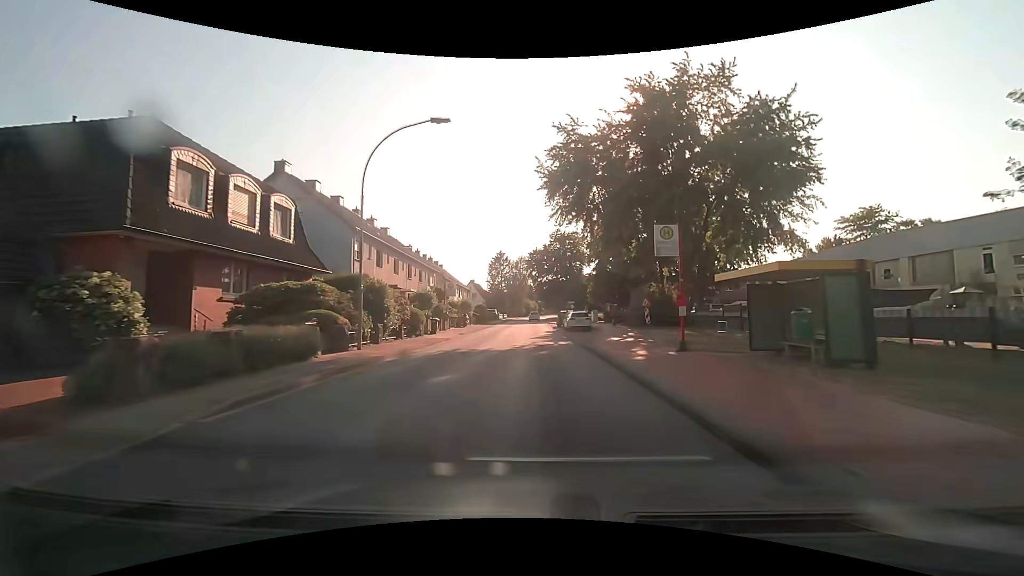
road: secondary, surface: asphalt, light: Day
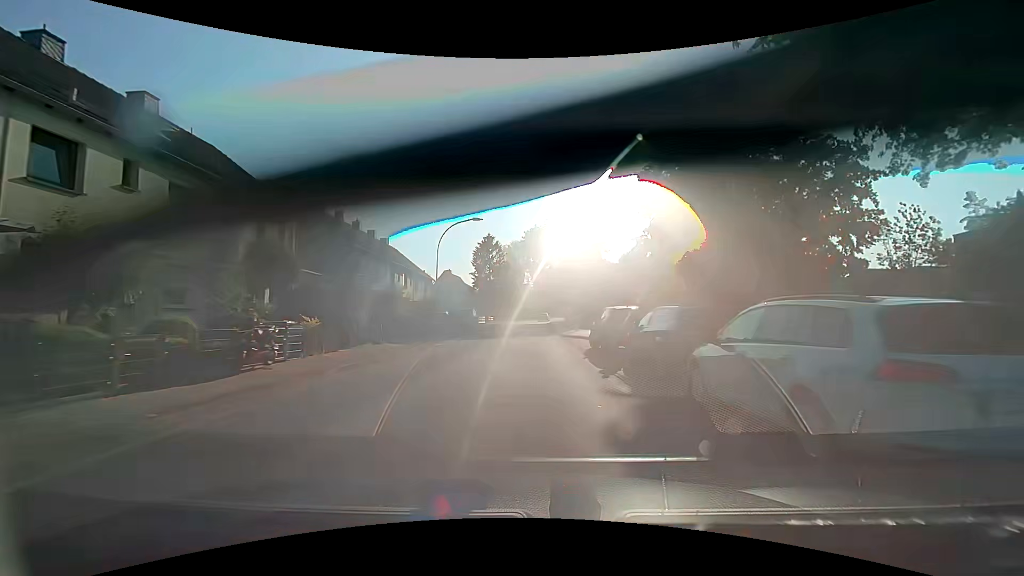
(0.0, +32.8) m; 0°
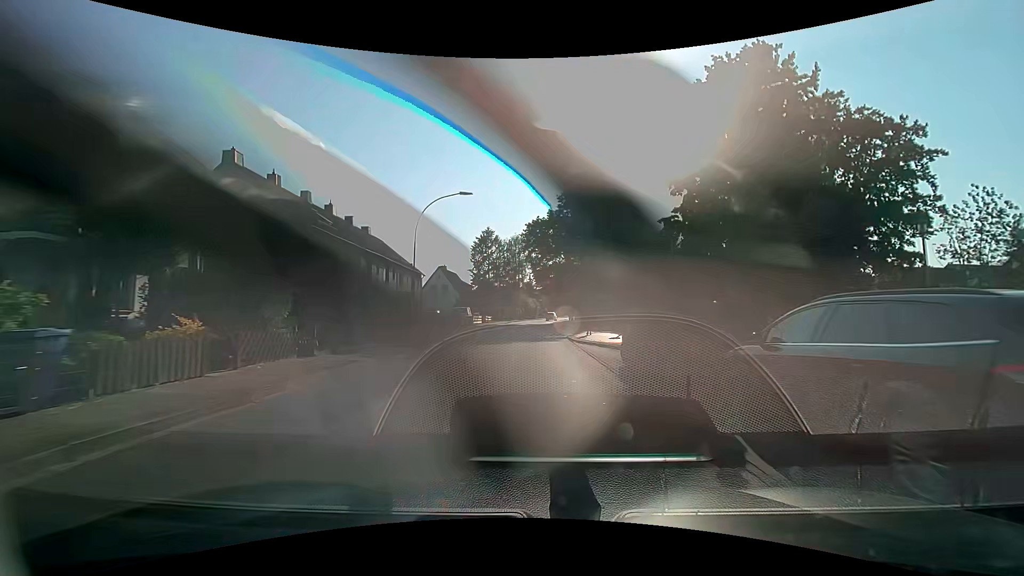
(0.0, +6.8) m; 0°
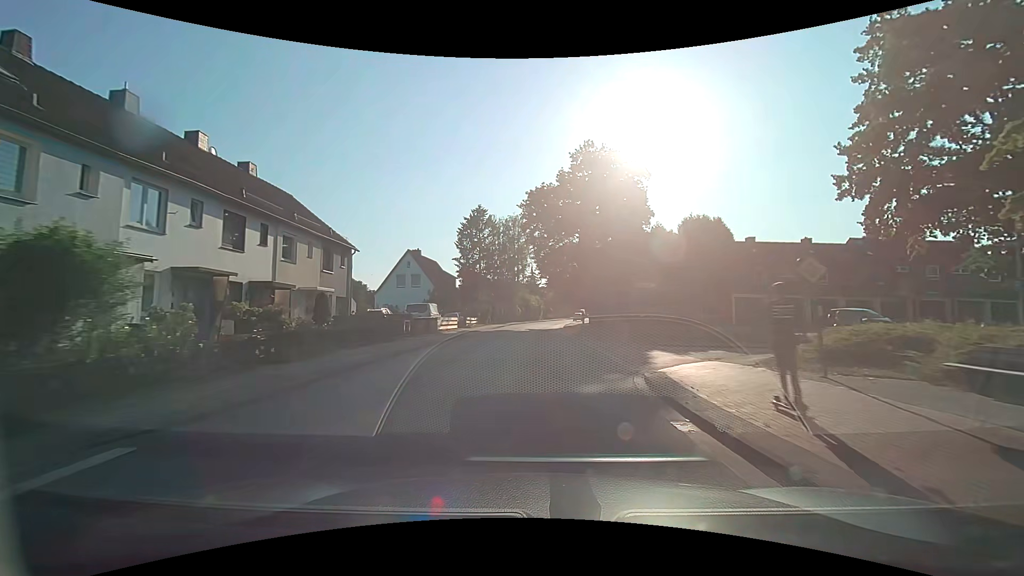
(-0.2, +21.1) m; 0°
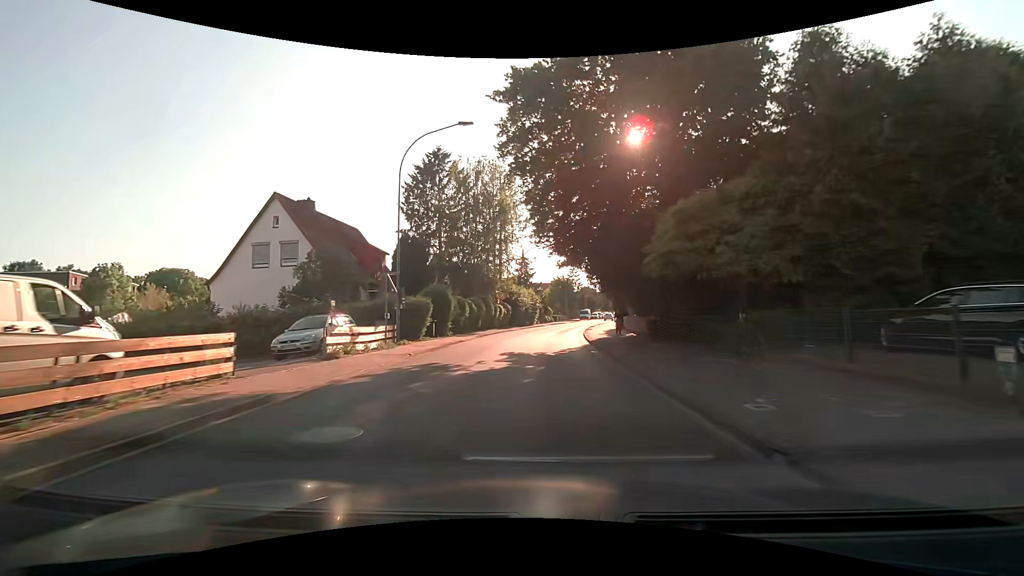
(+0.1, +29.0) m; +1°
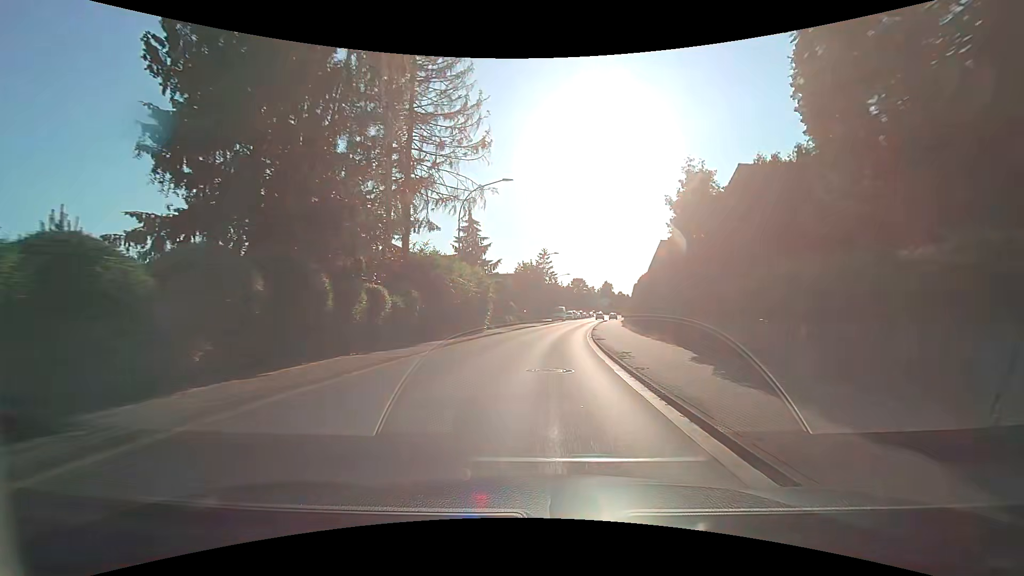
(+0.8, +28.5) m; +5°
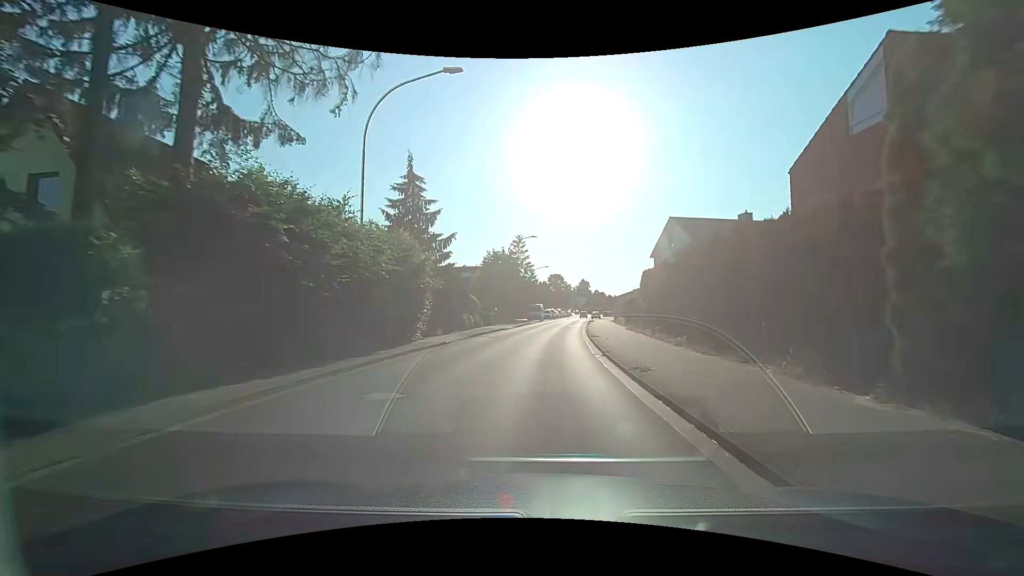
(+0.3, +14.1) m; +2°
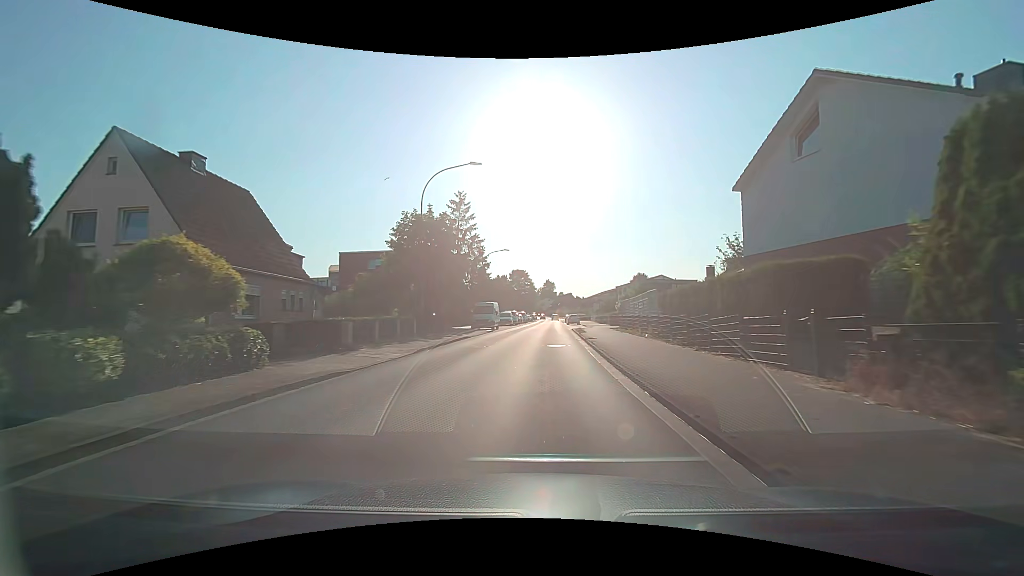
(+1.0, +28.3) m; +3°
